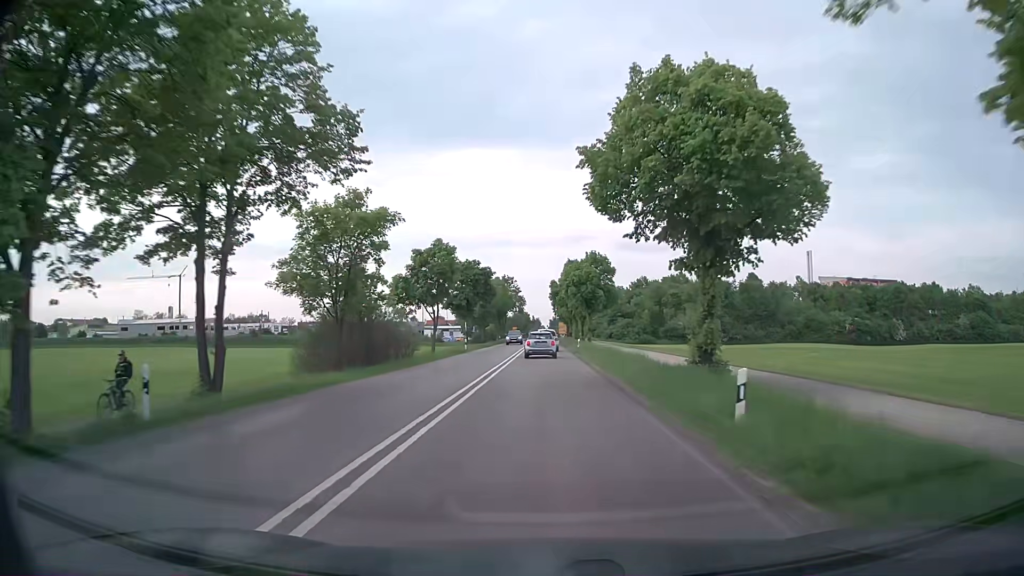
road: secondary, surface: asphalt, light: Day
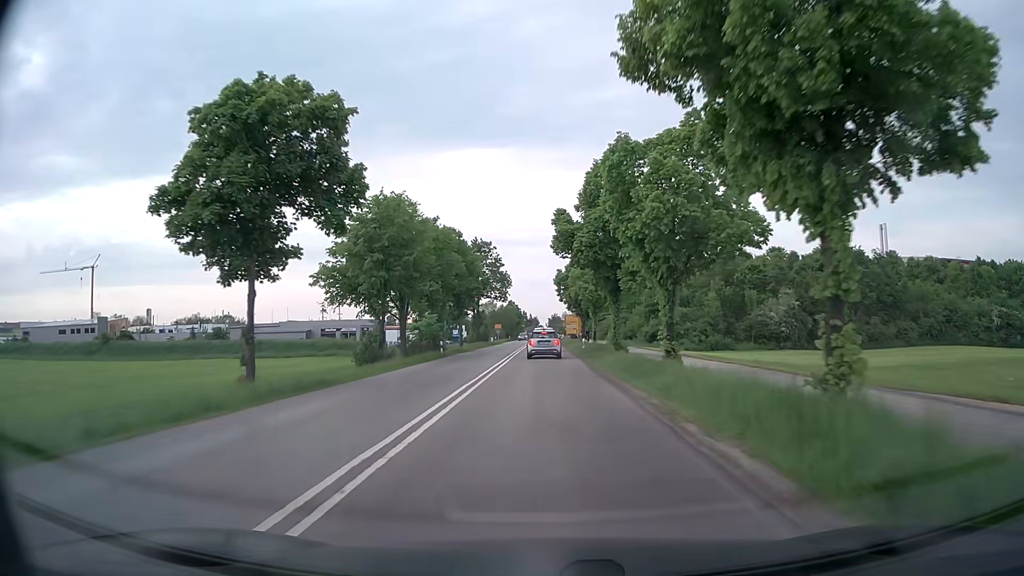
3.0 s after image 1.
(+0.3, +53.2) m; 0°
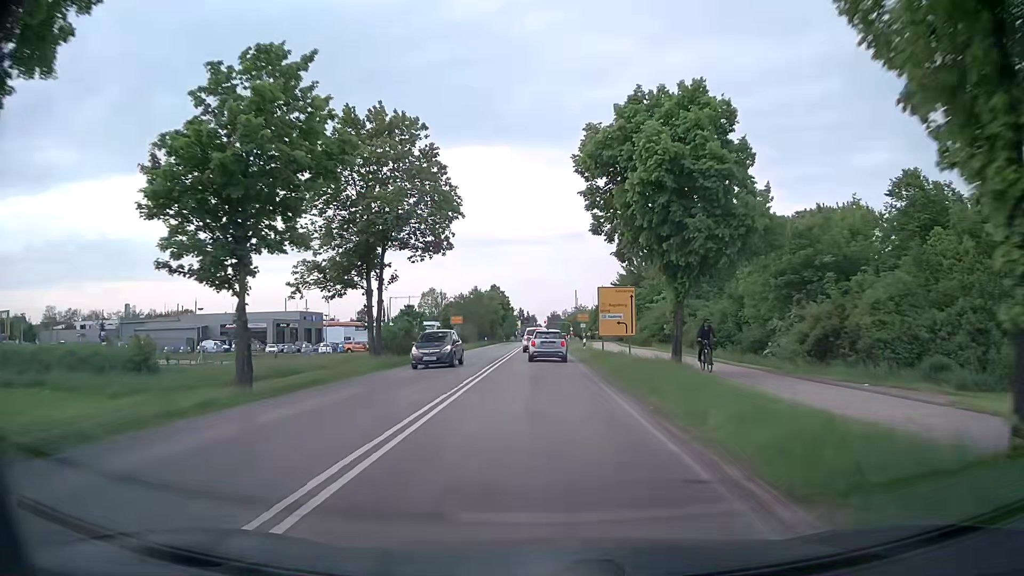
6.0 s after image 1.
(+0.1, +49.2) m; 0°
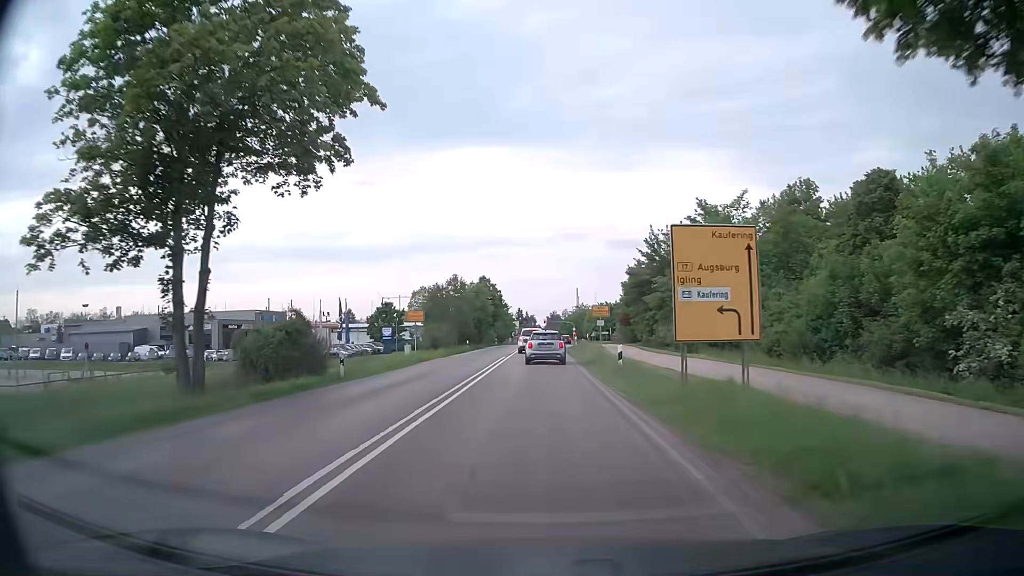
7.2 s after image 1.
(-0.1, +18.3) m; 0°
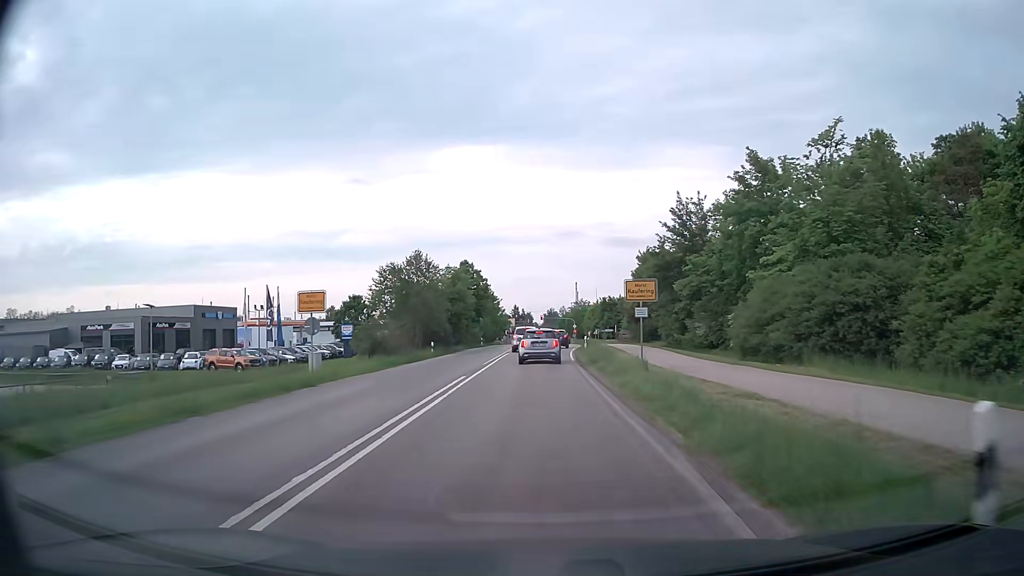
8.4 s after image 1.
(+0.1, +17.6) m; 0°
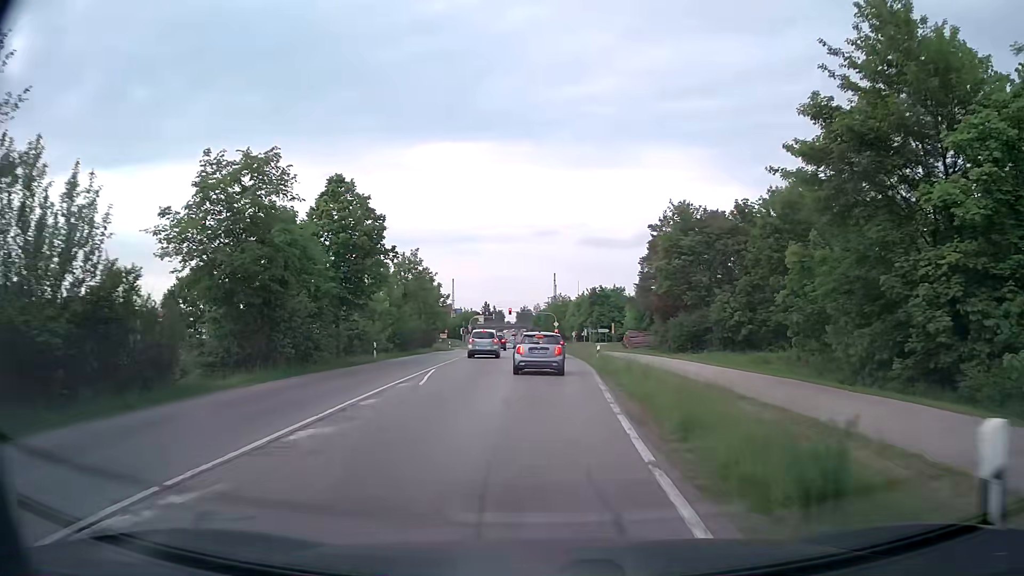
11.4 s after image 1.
(+0.6, +40.0) m; +2°
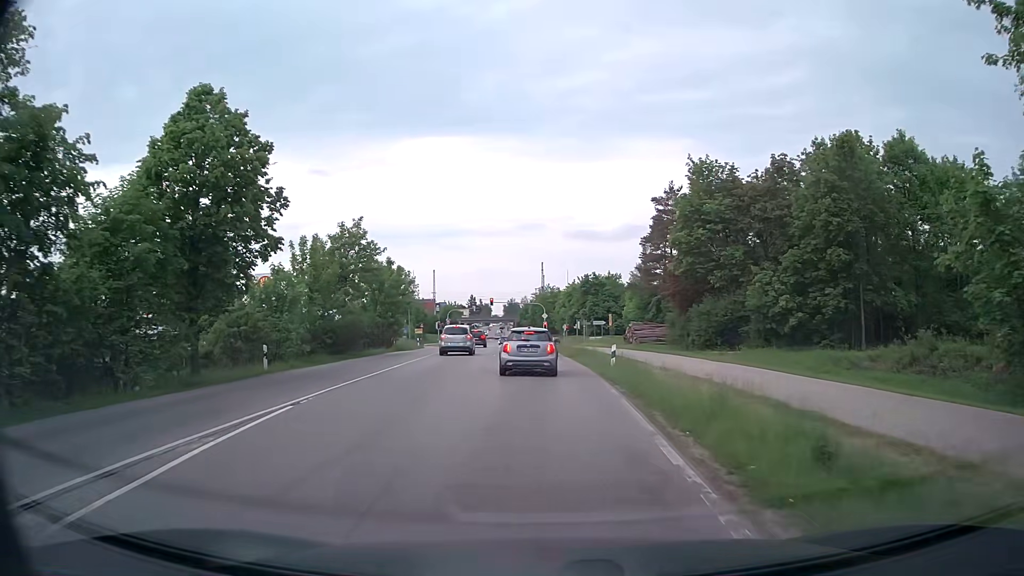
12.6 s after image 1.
(+0.2, +13.3) m; +1°
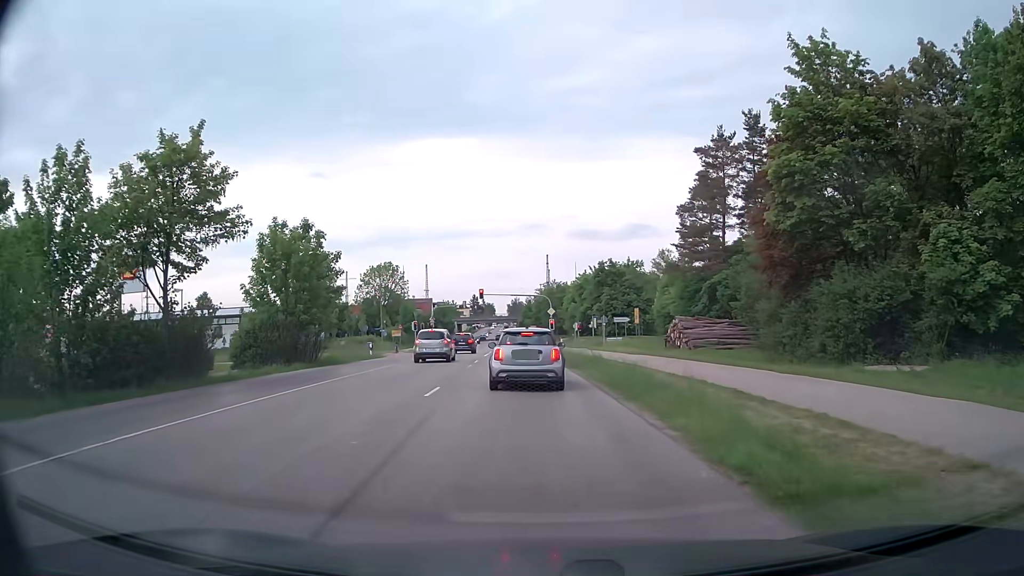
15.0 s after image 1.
(0.0, +20.5) m; -1°
(0, +10) (0, +20) (0, +30) (-1, +40) (-1, +50) (-2, +60) (-3, +70) (-3, +80) (-4, +90) (-4, +100) m
